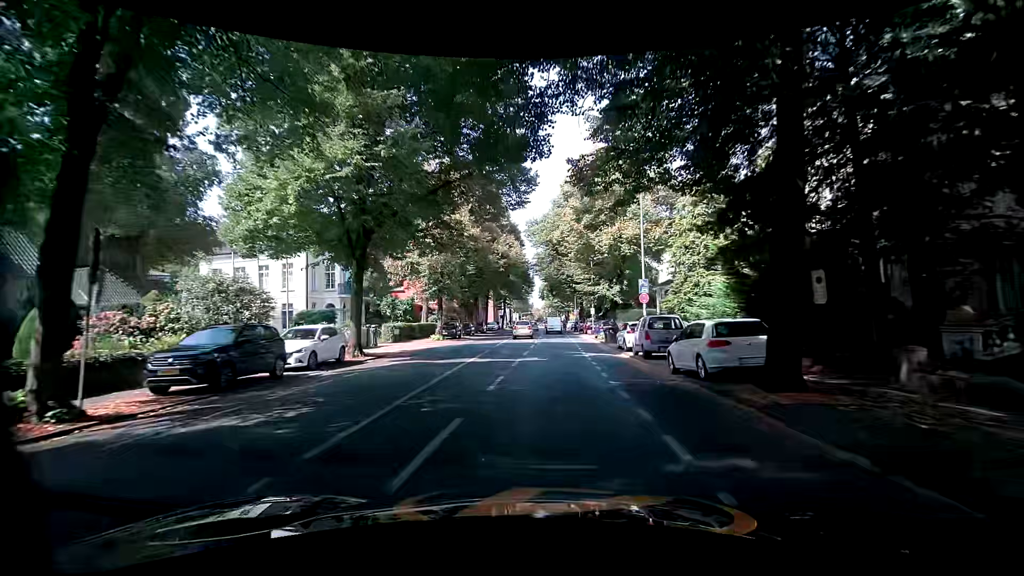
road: tertiary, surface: asphalt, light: Day
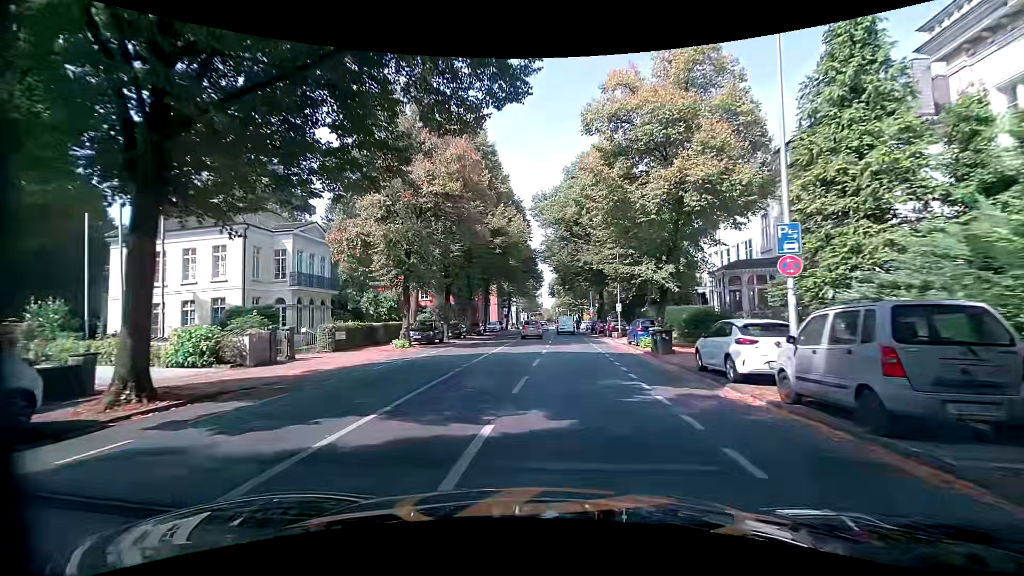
(-0.5, +12.5) m; -2°
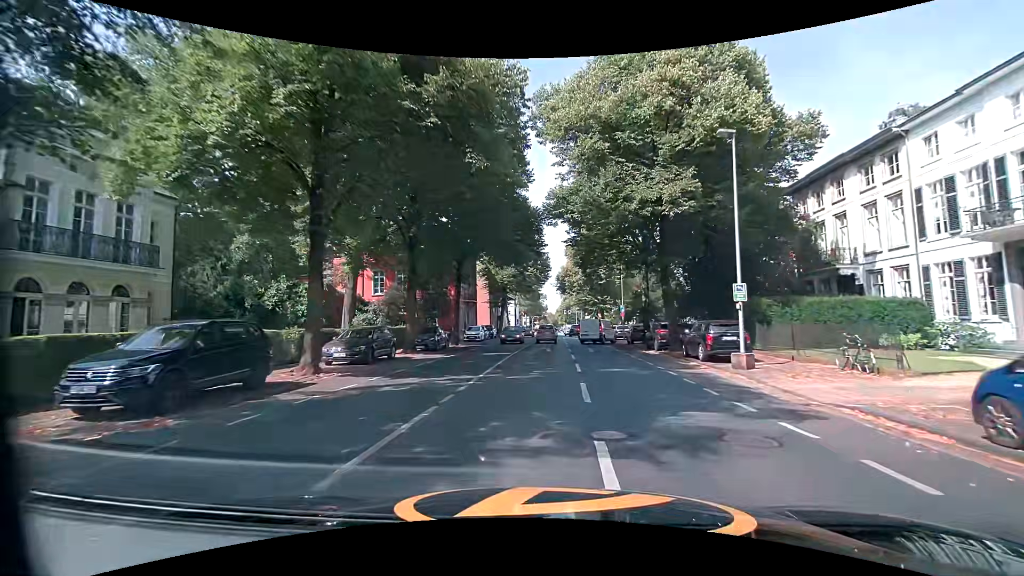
(-0.5, +24.0) m; -1°
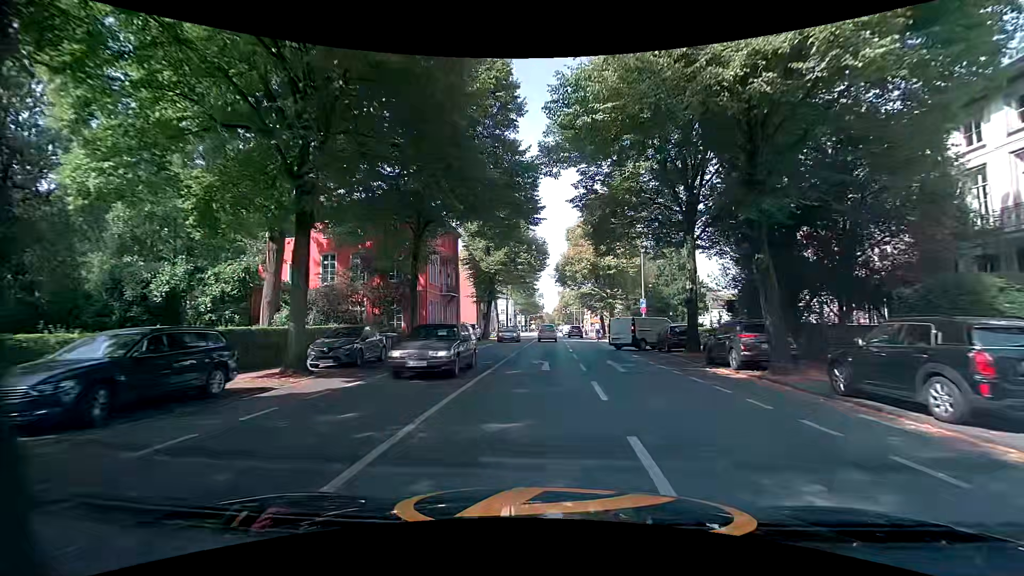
(0.0, +11.8) m; +1°
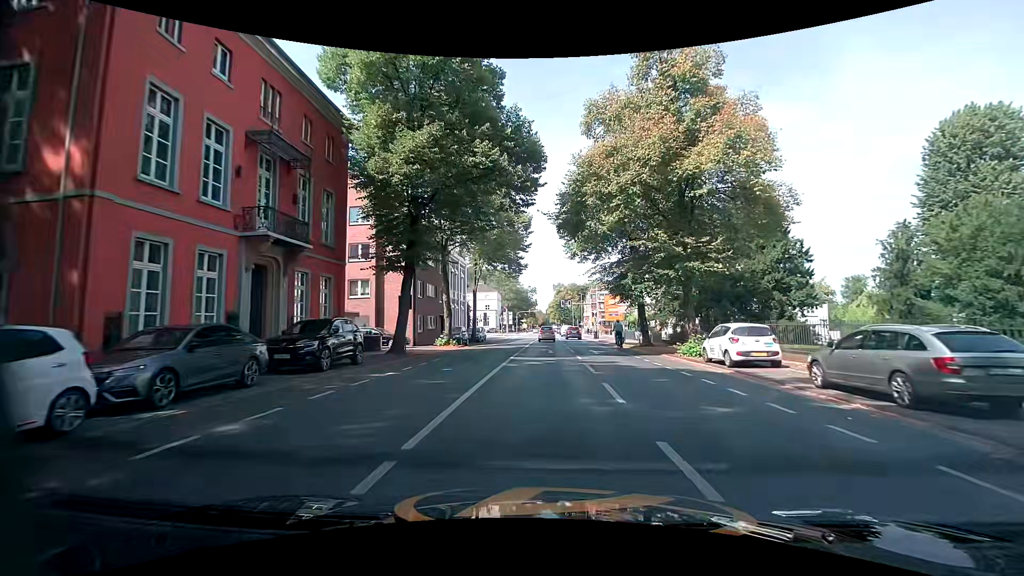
(+0.1, +30.4) m; 0°
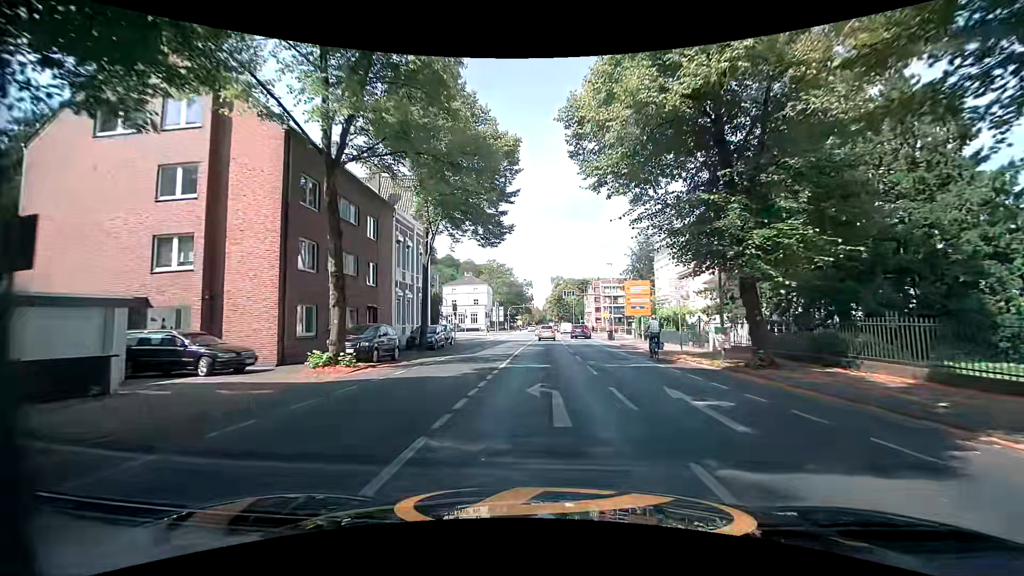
(0.0, +18.8) m; +1°
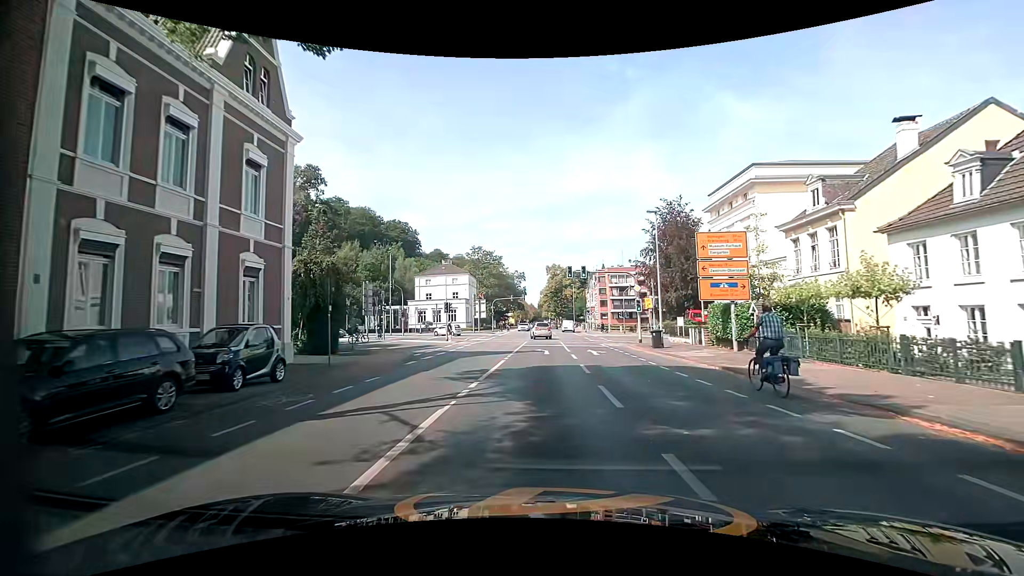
(-0.4, +23.5) m; -1°
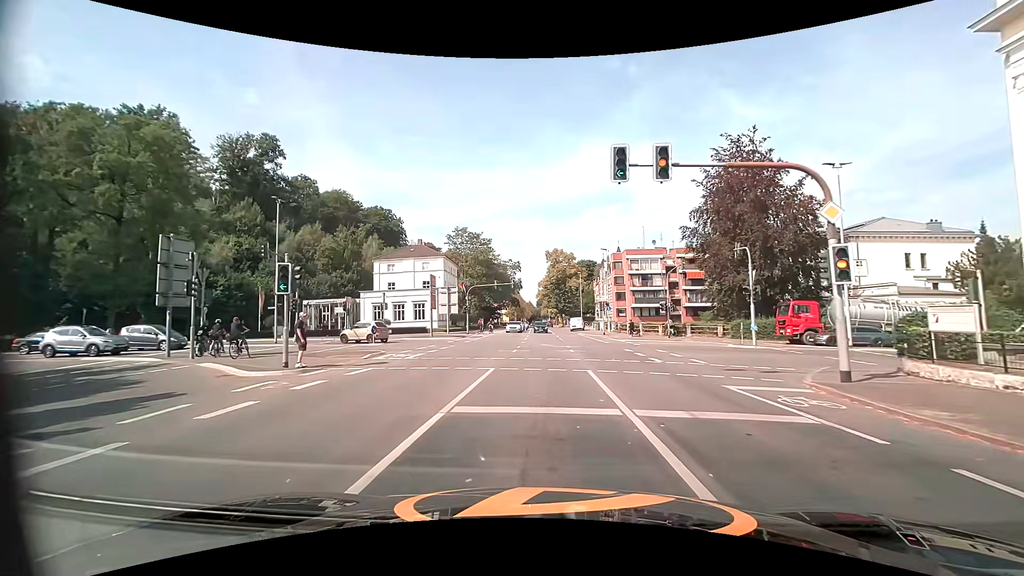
(0.0, +25.7) m; 0°
(0, +10) (0, +20) (-1, +30) (-7, +37) (-17, +39) (-27, +38) (-37, +35) (-46, +31) (-54, +26) (-62, +19) m
